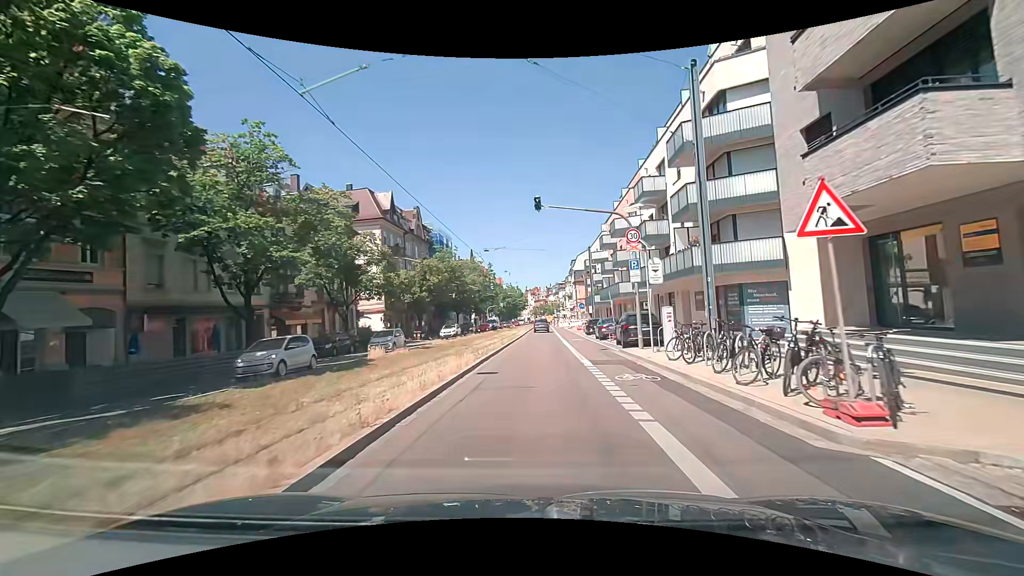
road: primary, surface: asphalt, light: Day
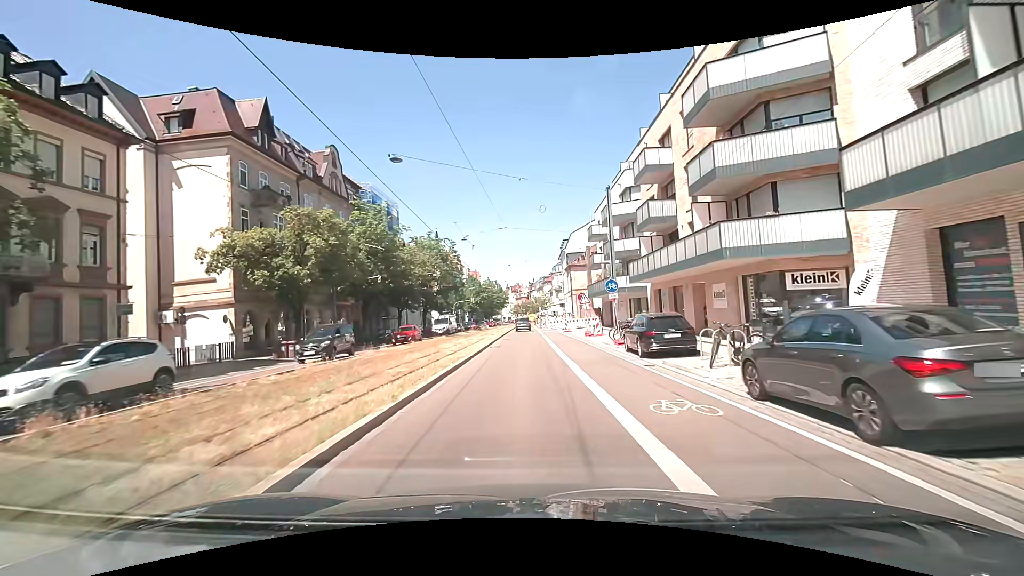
(+1.1, +28.1) m; +3°
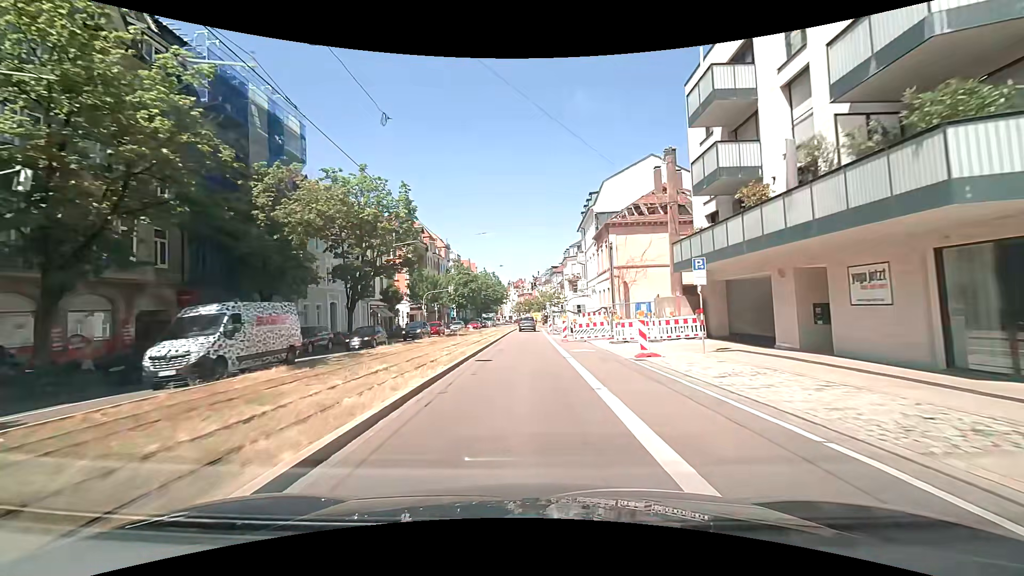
(0.0, +31.7) m; -1°
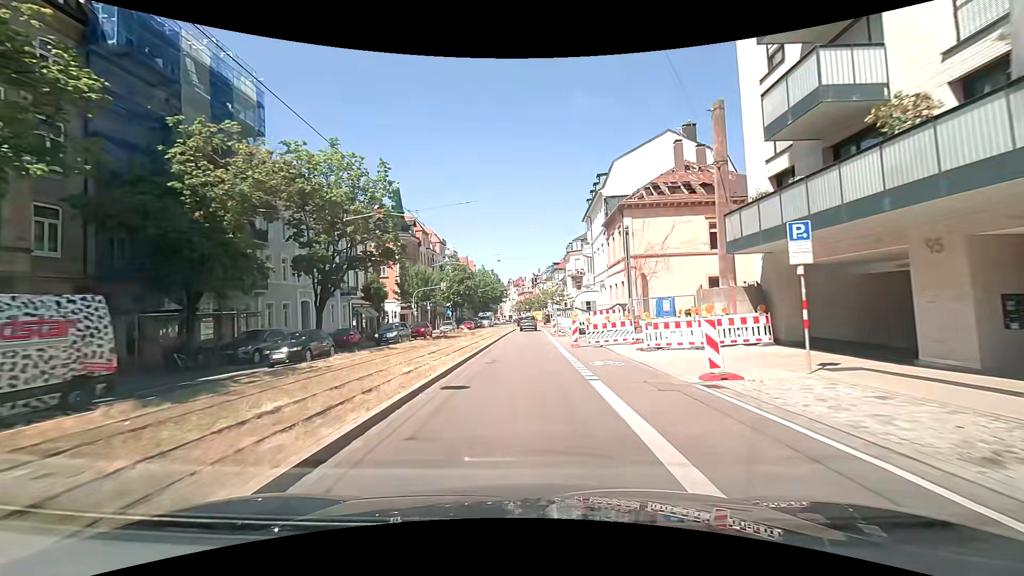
(0.0, +6.2) m; 0°
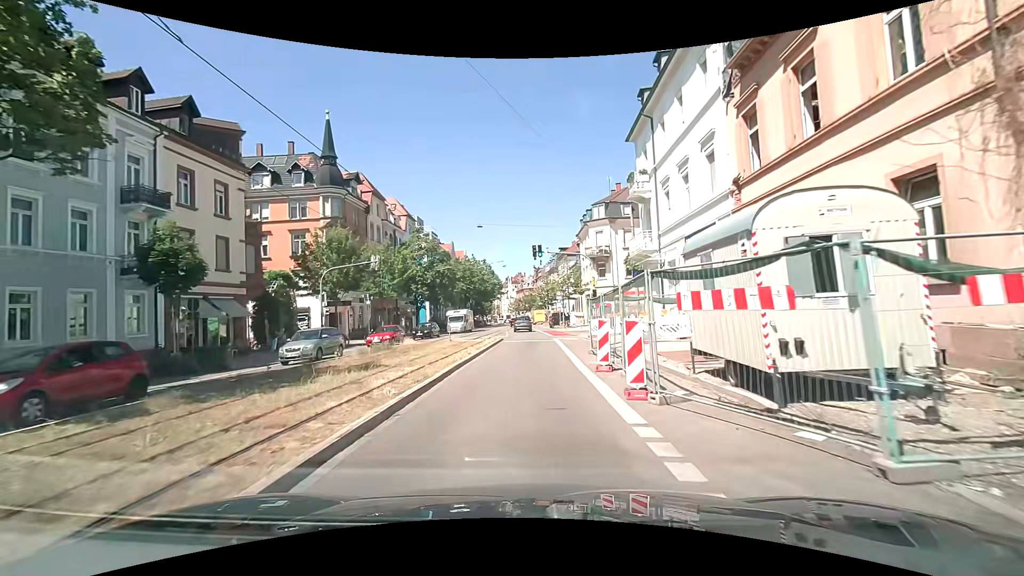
(+0.1, +27.4) m; 0°
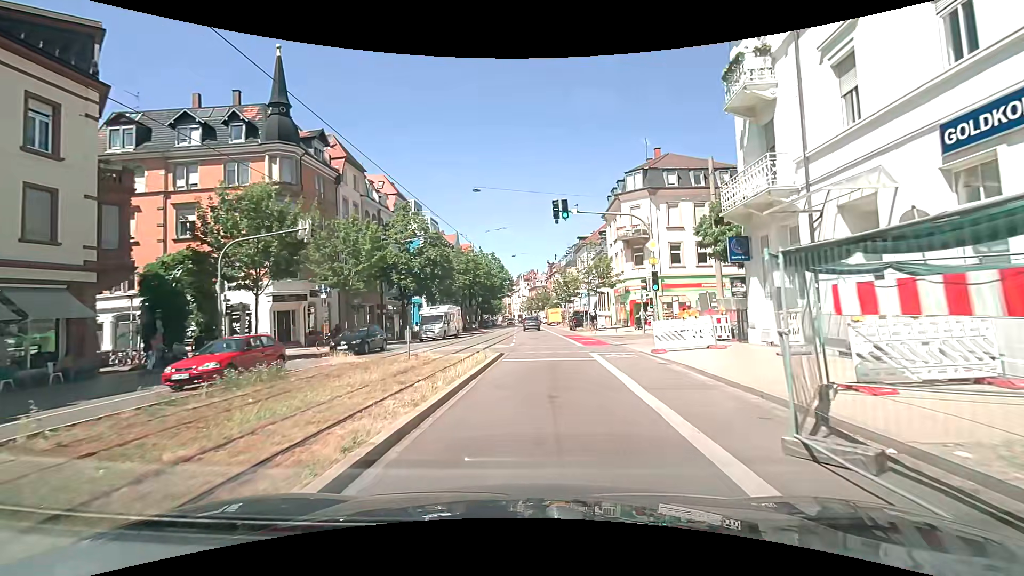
(-0.2, +12.9) m; -2°
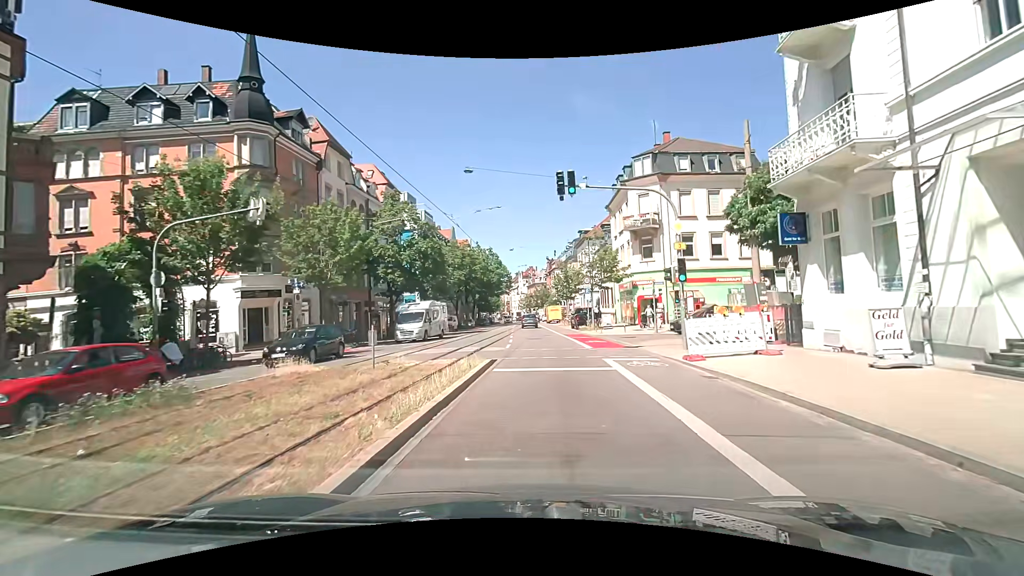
(0.0, +3.7) m; +1°
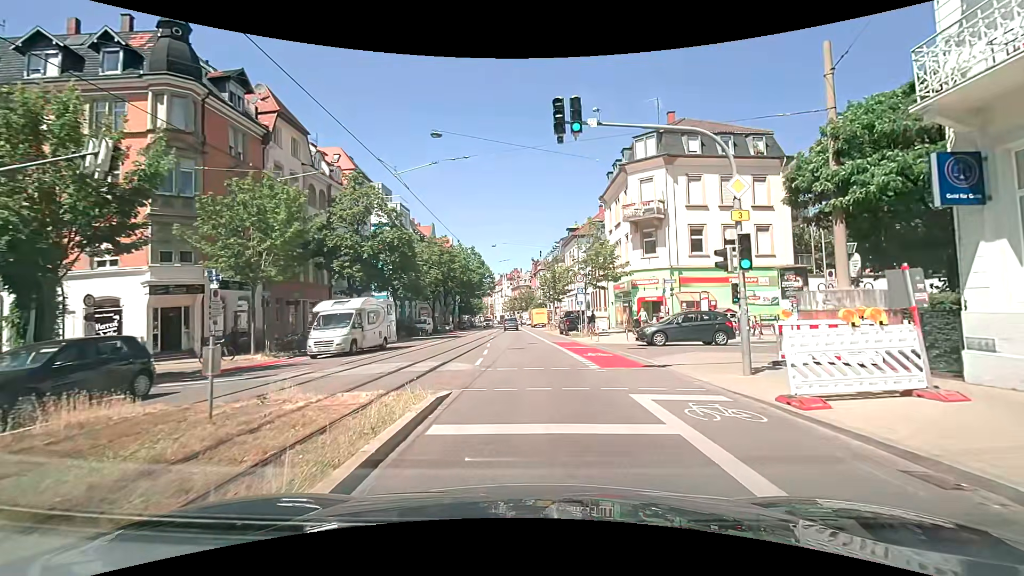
(+0.1, +6.0) m; +3°
